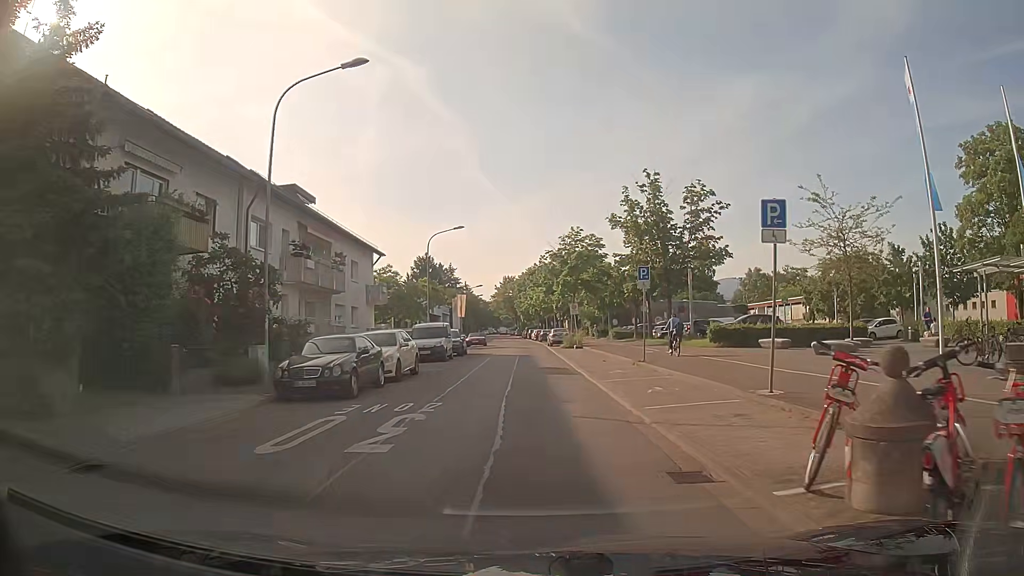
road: residential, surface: asphalt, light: Day
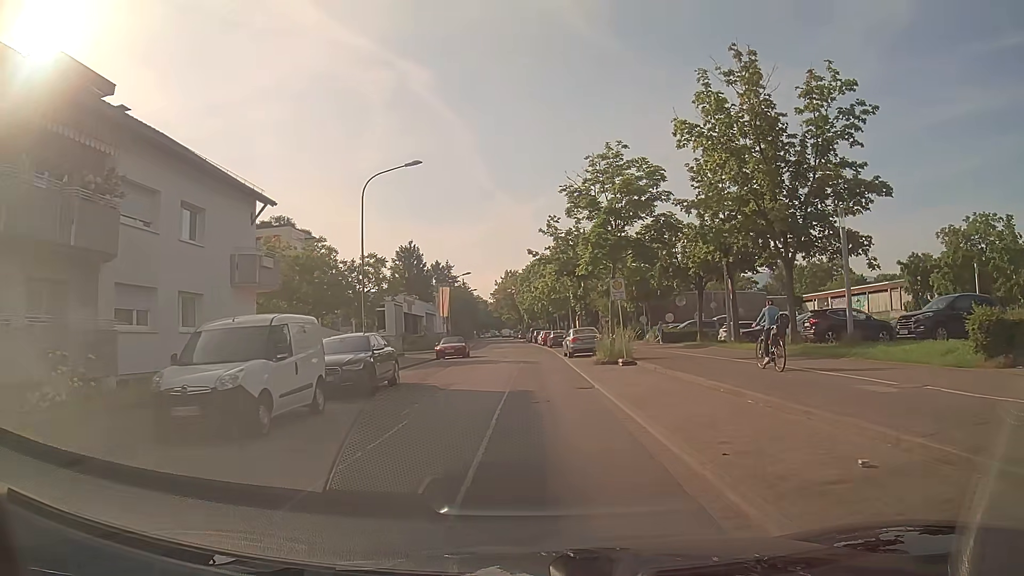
(0.0, +21.6) m; +1°
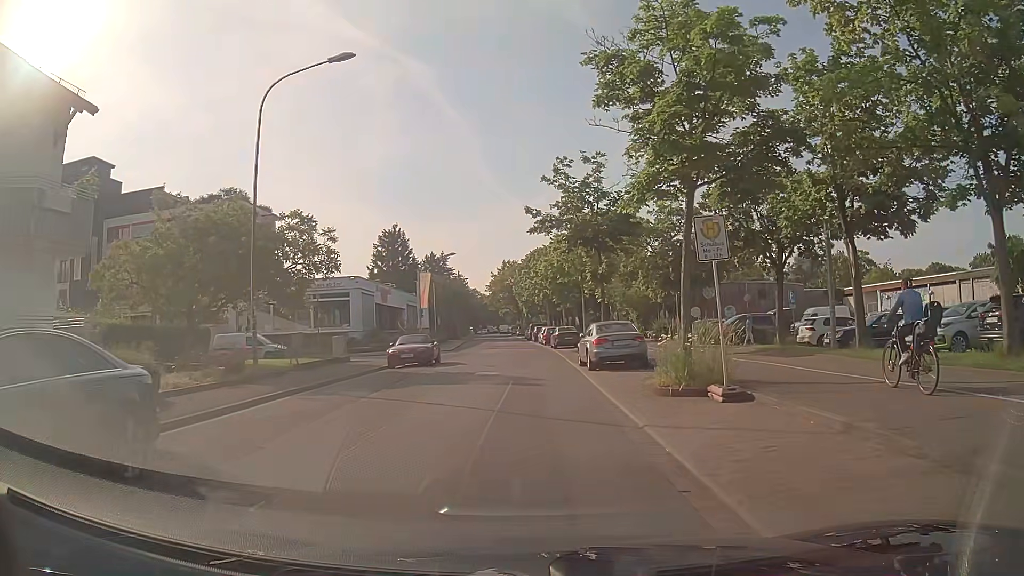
(-0.2, +12.7) m; -1°
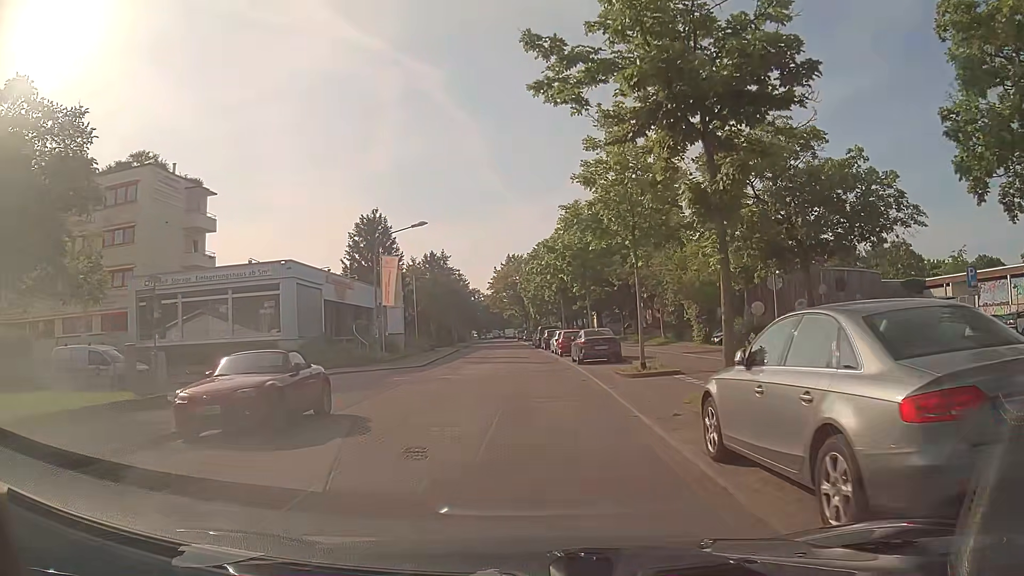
(-0.1, +16.6) m; 0°
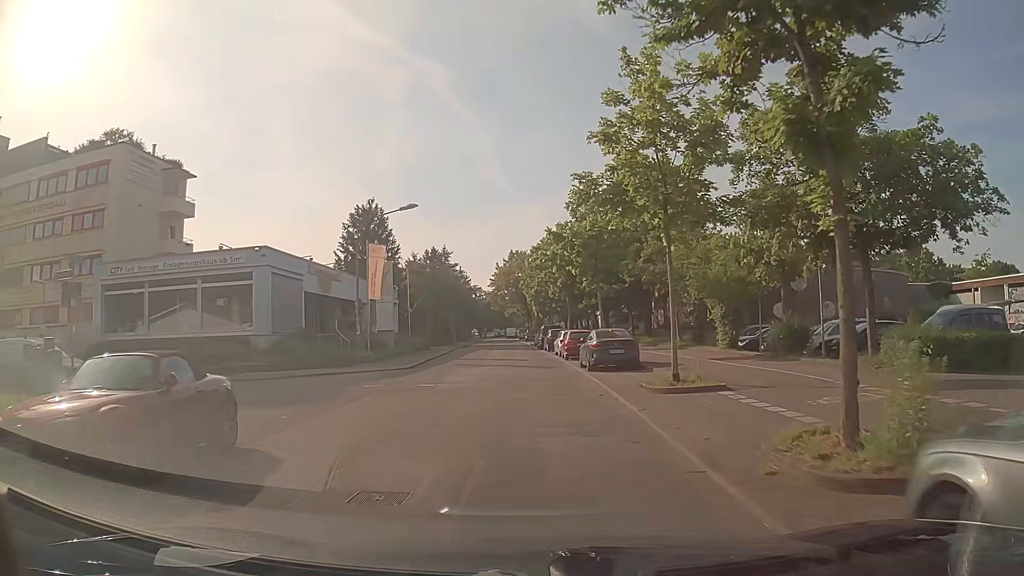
(-0.1, +4.2) m; 0°
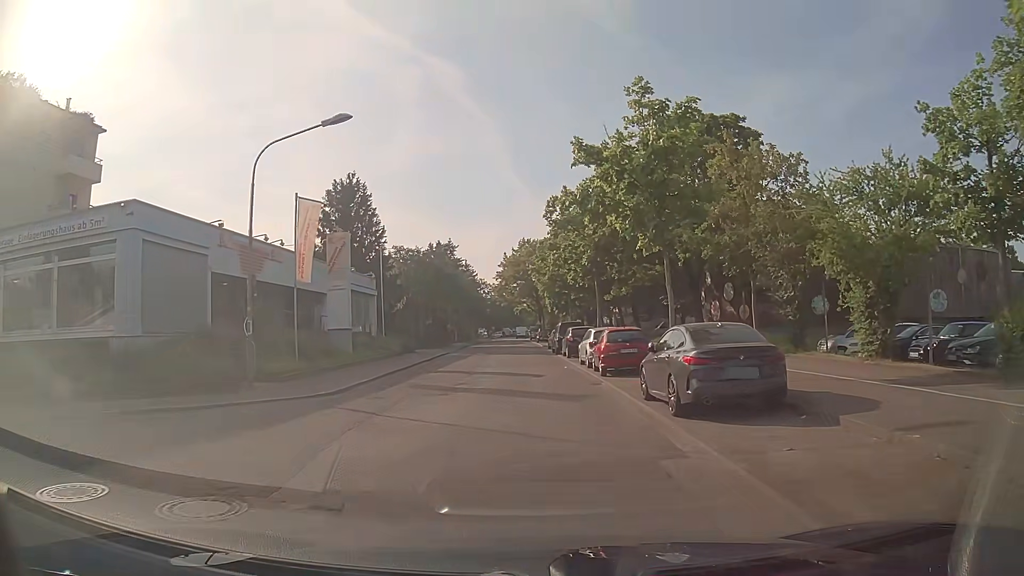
(-0.2, +12.9) m; -2°
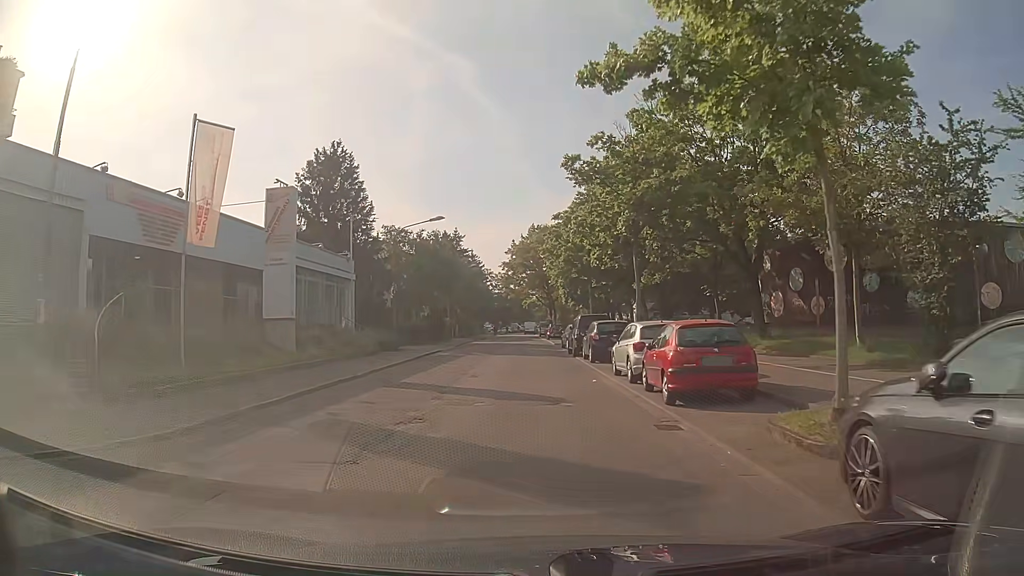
(0.0, +8.9) m; 0°
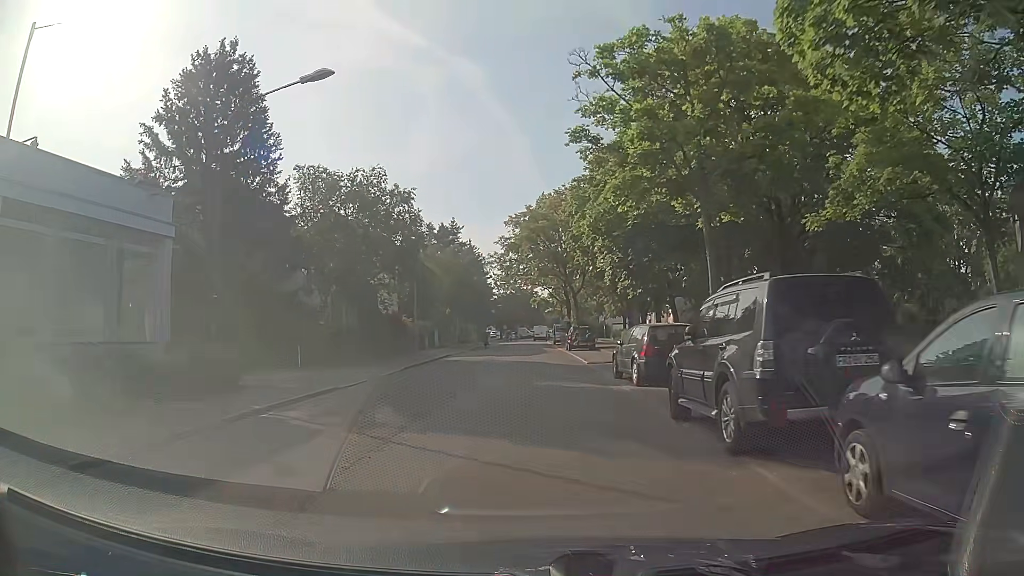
(-0.1, +22.9) m; +1°
(0, +10) (-1, +20) (-1, +30) (-1, +40) (-1, +50) (-2, +60) (-2, +70) (-2, +80) (-3, +90) (-4, +100) m
